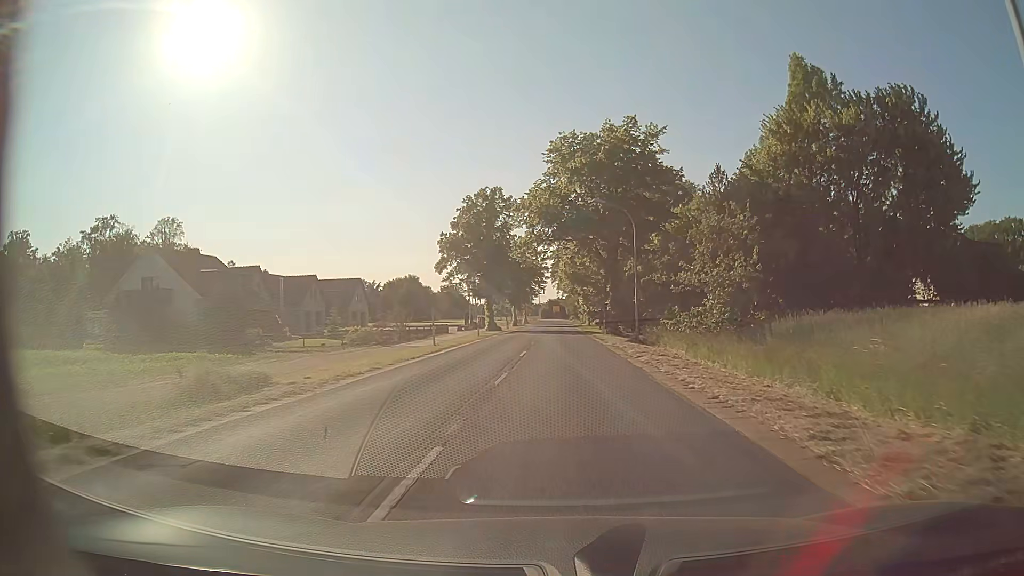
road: secondary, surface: asphalt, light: Day
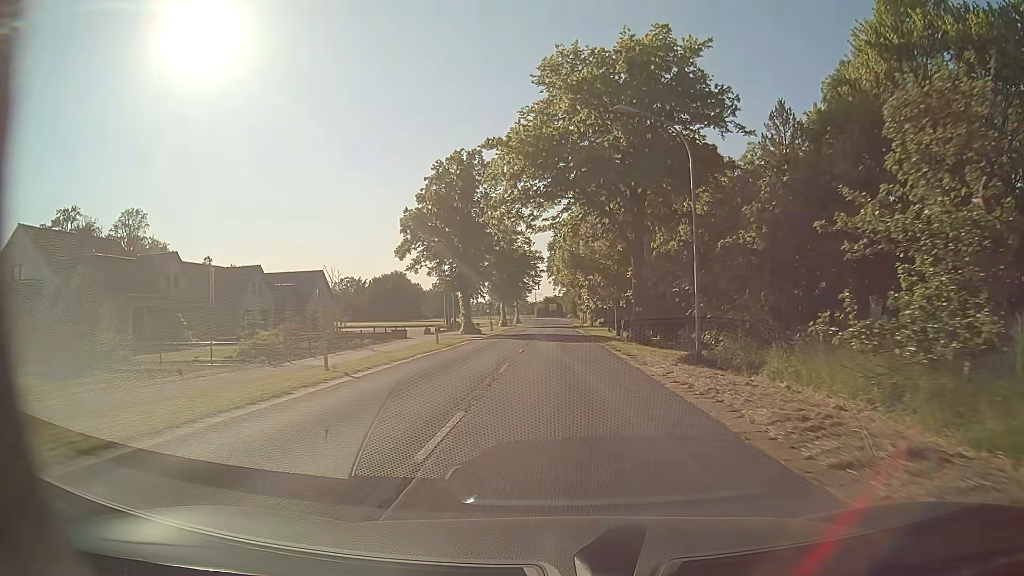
(+0.1, +15.9) m; 0°
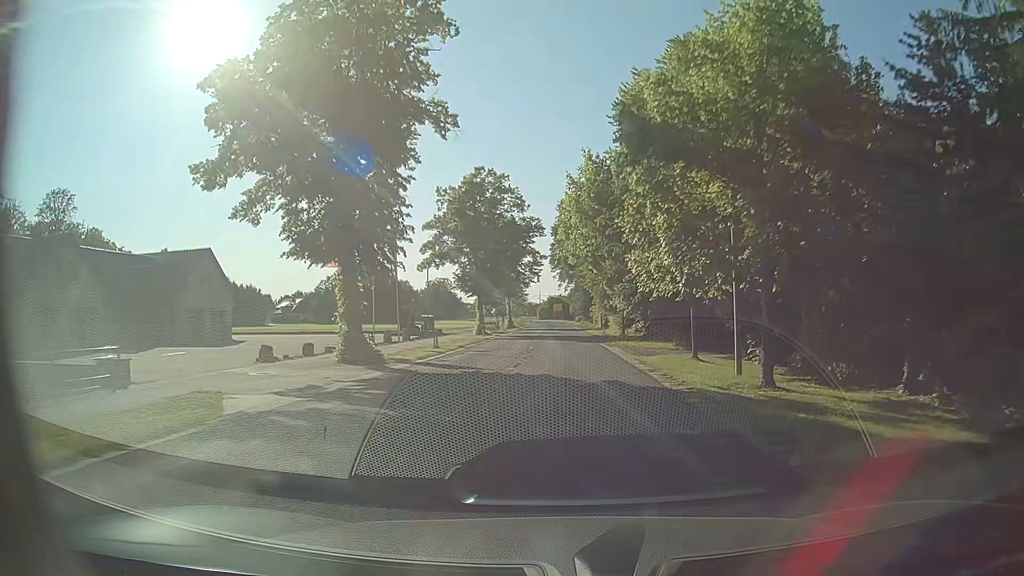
(-0.3, +31.9) m; 0°
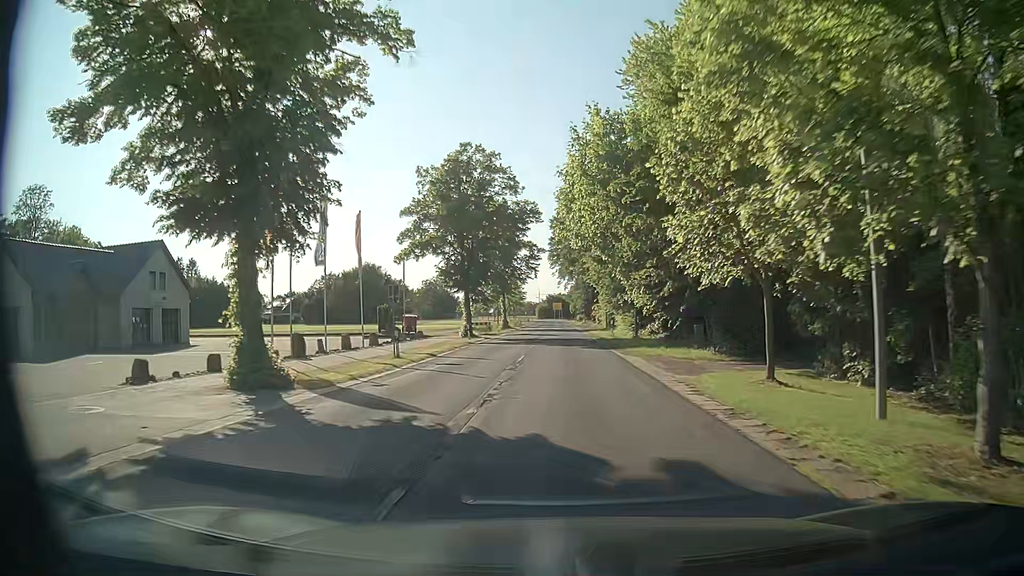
(0.0, +8.0) m; 0°
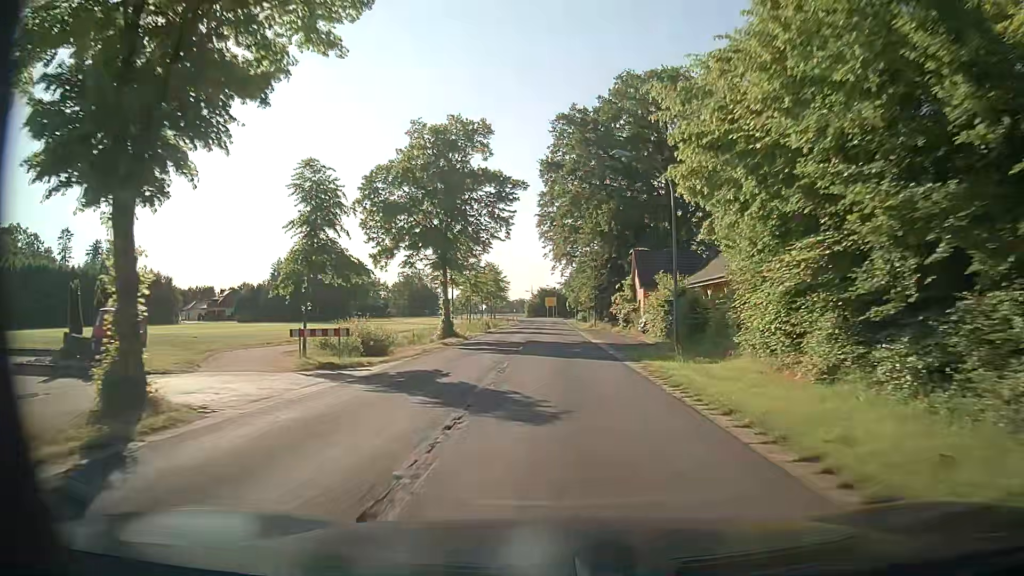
(0.0, +39.8) m; 0°
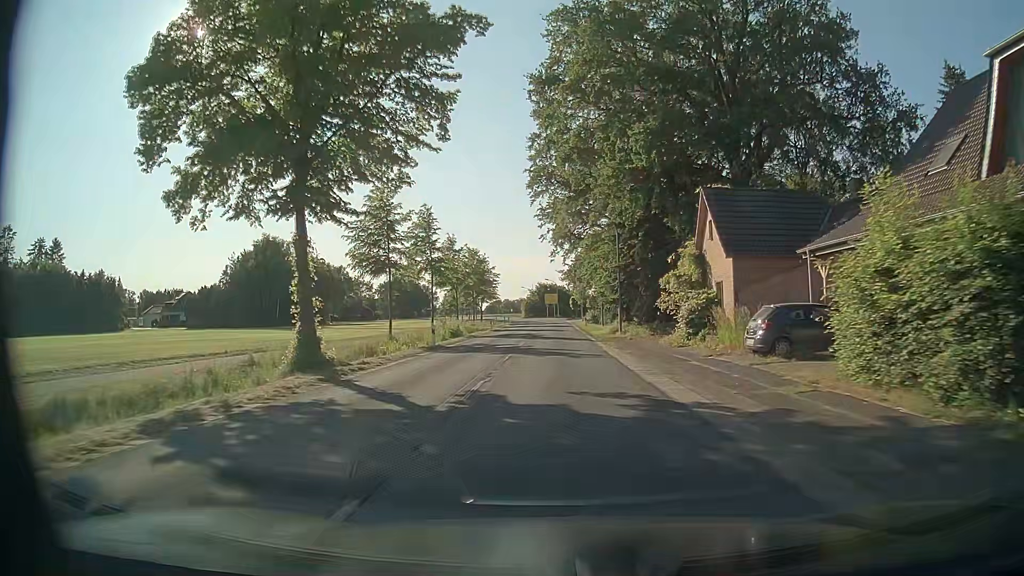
(+0.2, +23.9) m; 0°
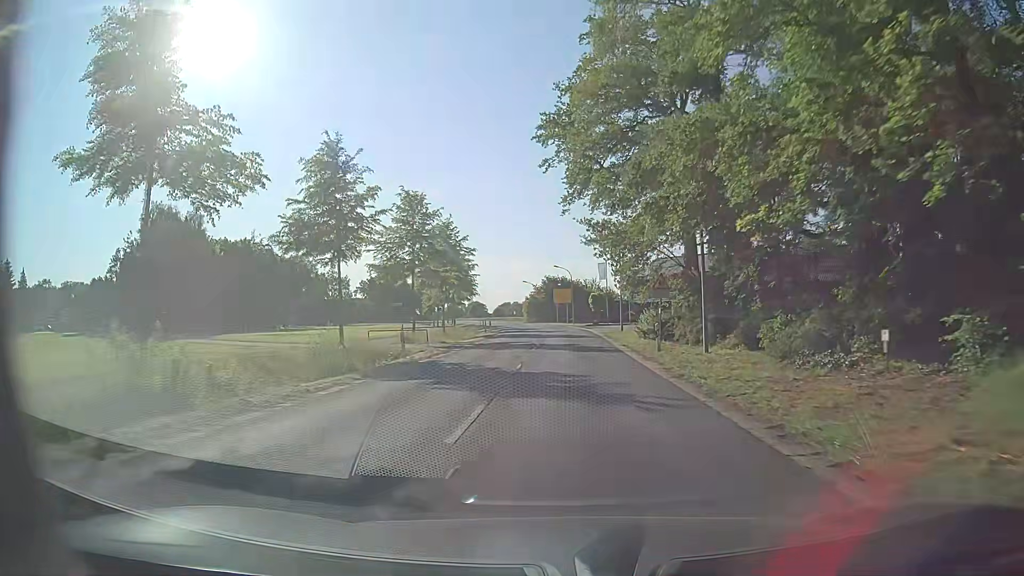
(-0.4, +39.7) m; -2°
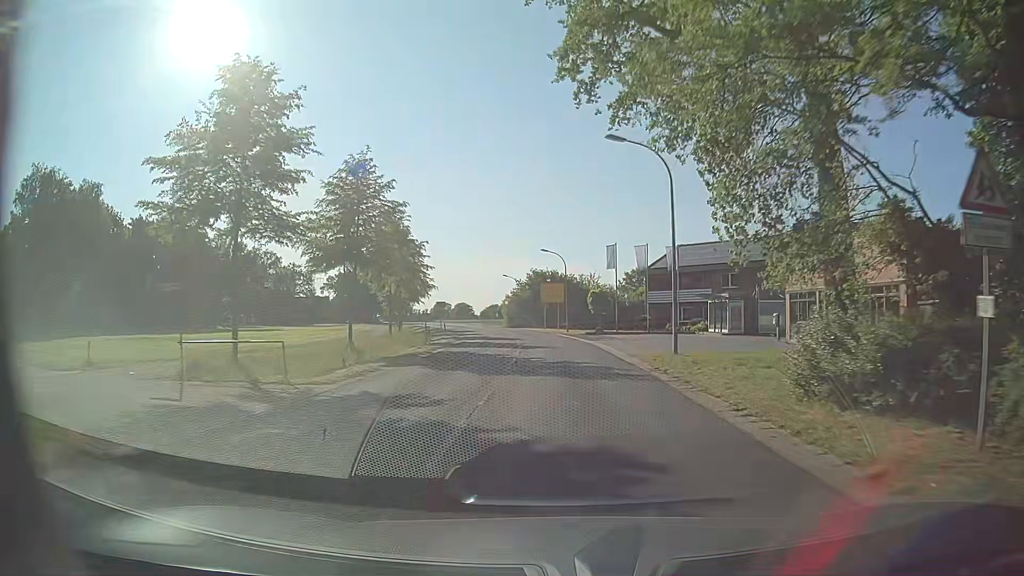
(+0.4, +23.7) m; +2°
(0, +10) (0, +20) (0, +30) (-1, +40) (-1, +50) (-3, +60) (-4, +70) (-6, +80) (-8, +89) (-10, +99) m
